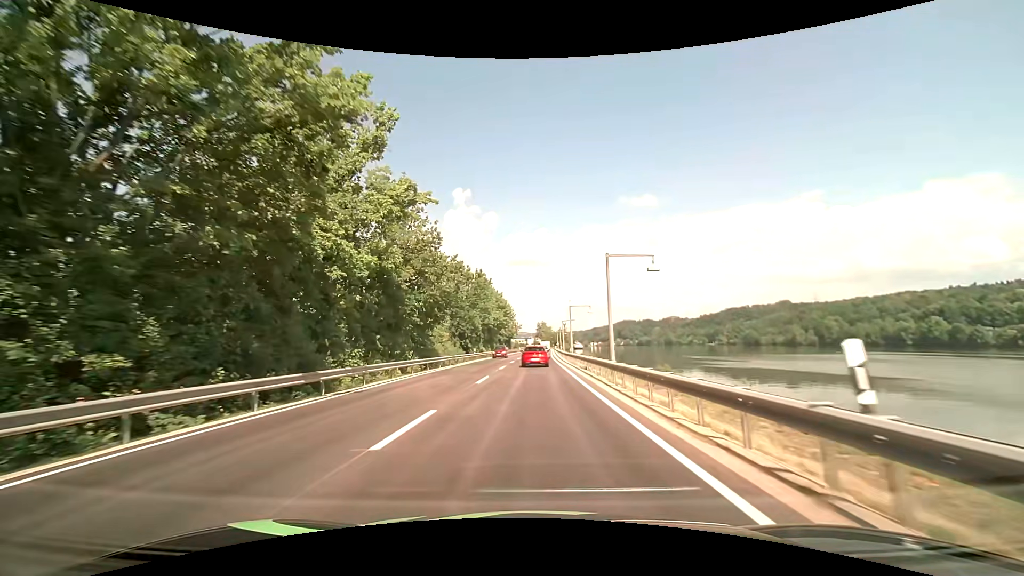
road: primary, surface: asphalt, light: Day
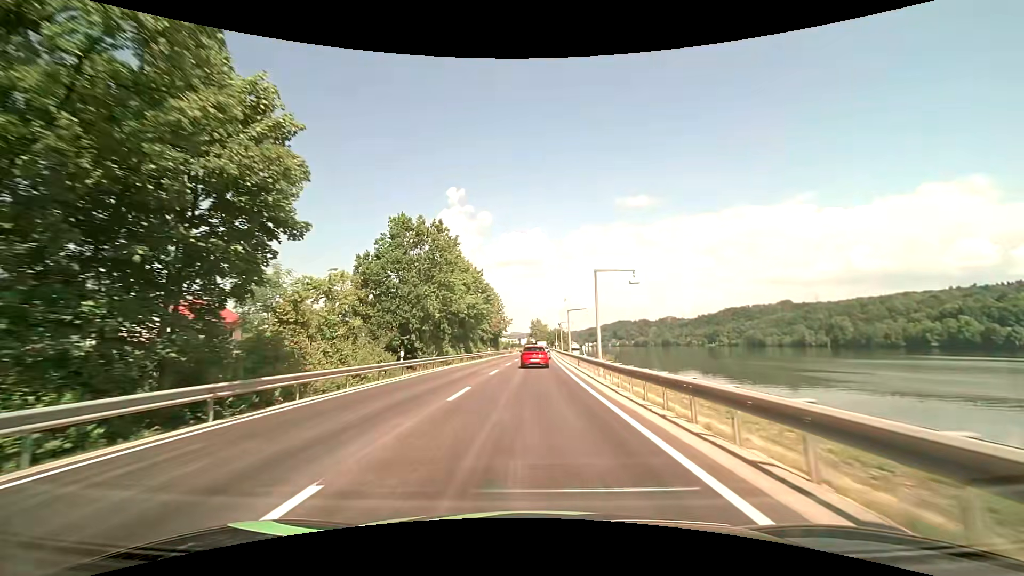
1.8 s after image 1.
(+0.2, +29.8) m; +1°
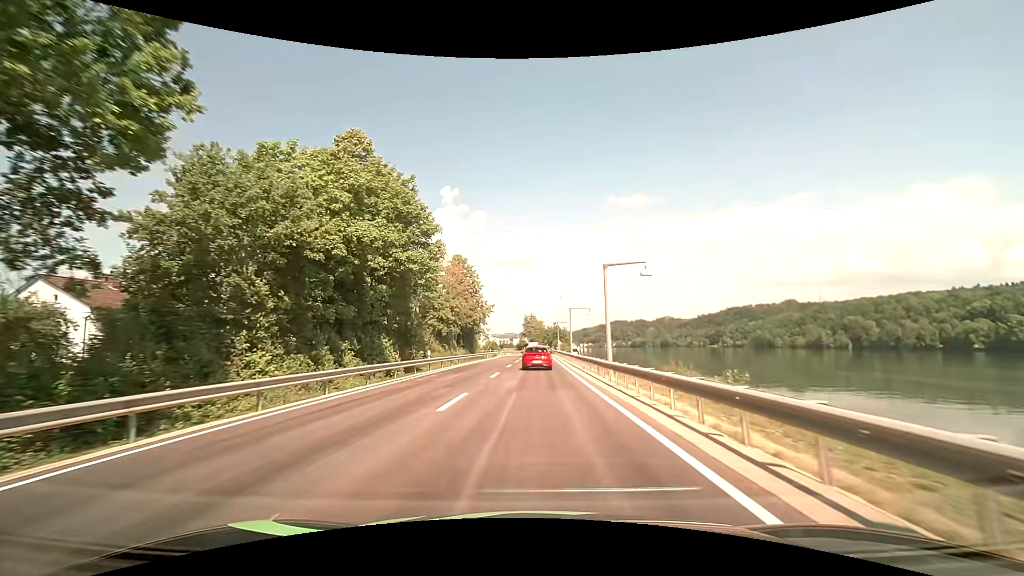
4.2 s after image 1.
(+0.3, +38.2) m; +1°
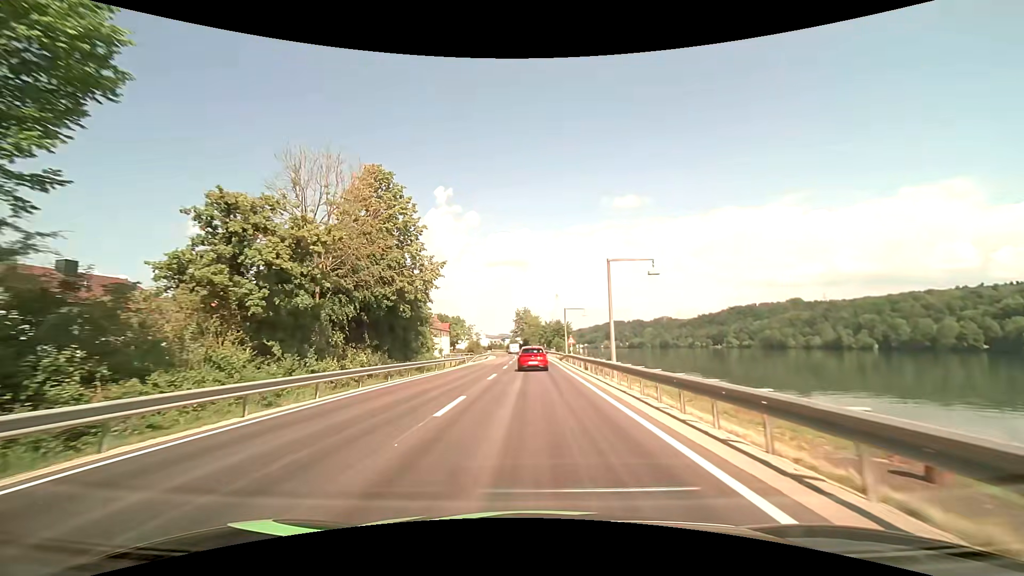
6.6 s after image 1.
(+0.4, +36.8) m; +1°
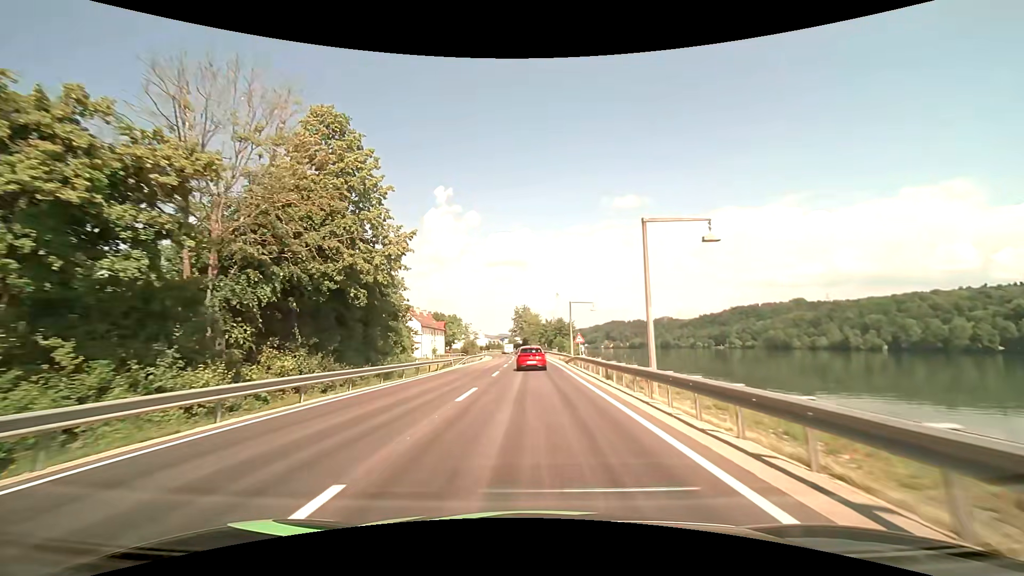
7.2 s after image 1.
(0.0, +9.1) m; 0°
